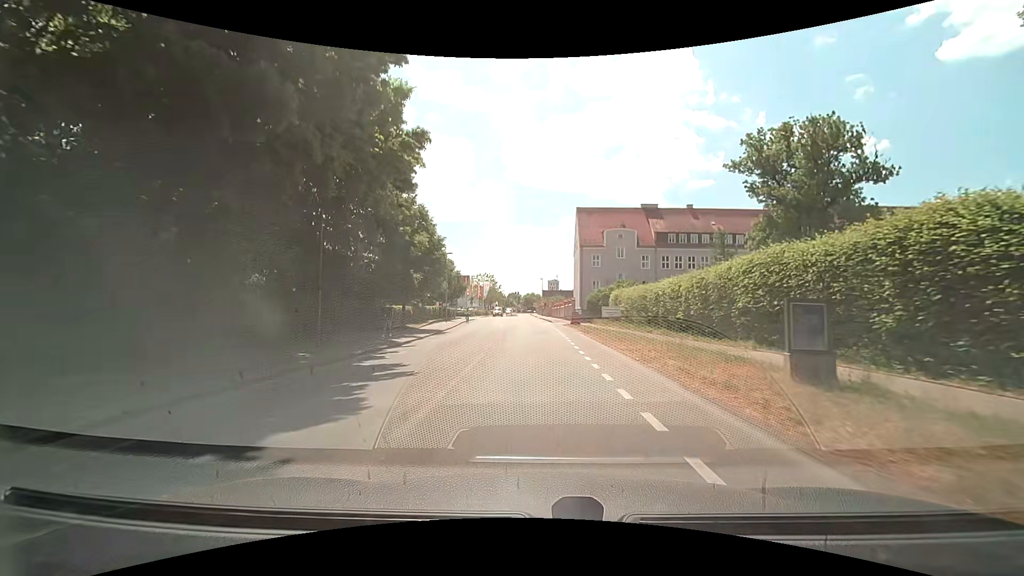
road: secondary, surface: asphalt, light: Day
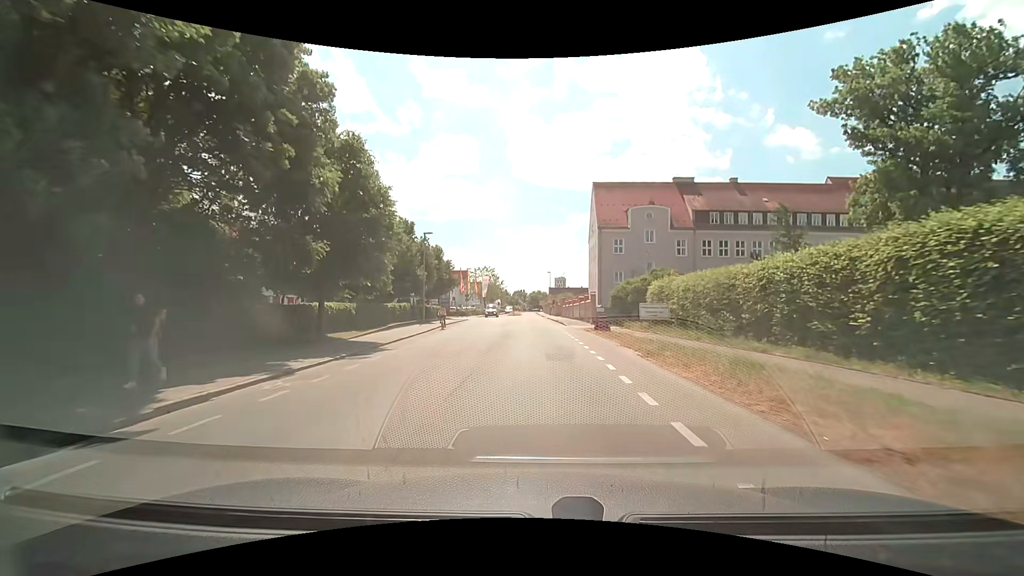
(-0.1, +14.7) m; -1°
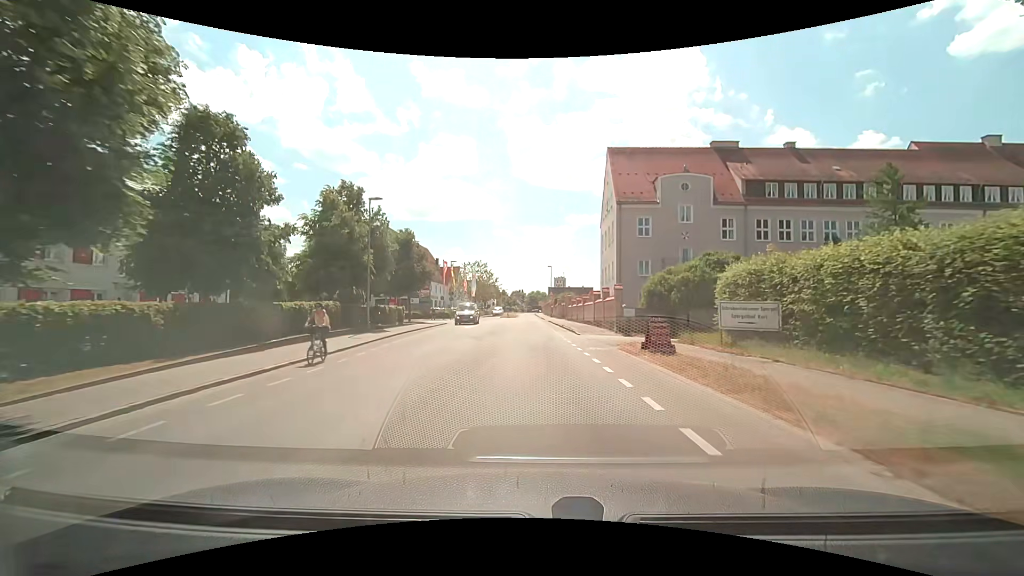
(0.0, +14.2) m; 0°
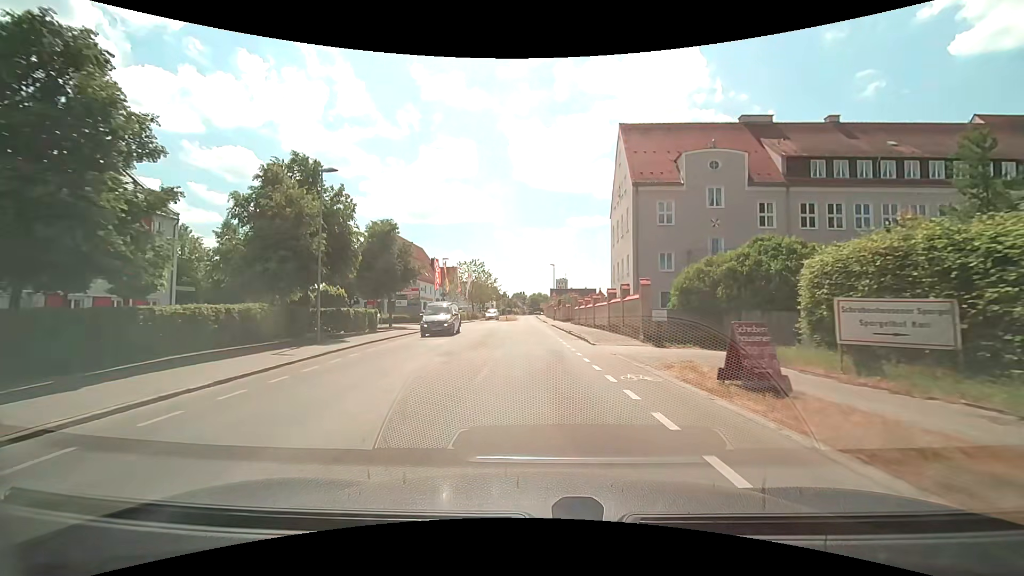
(0.0, +6.9) m; 0°
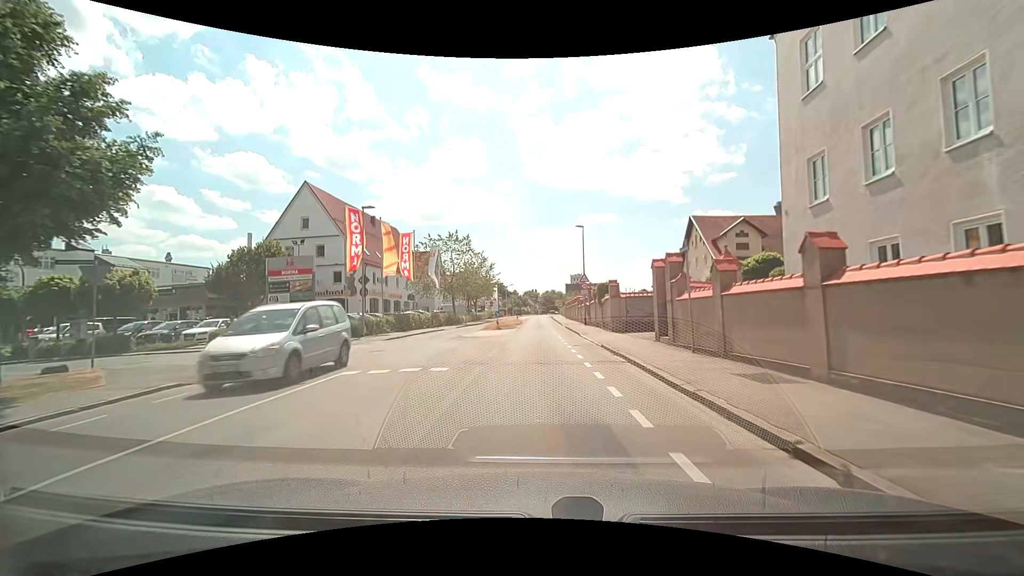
(-0.3, +31.8) m; -1°
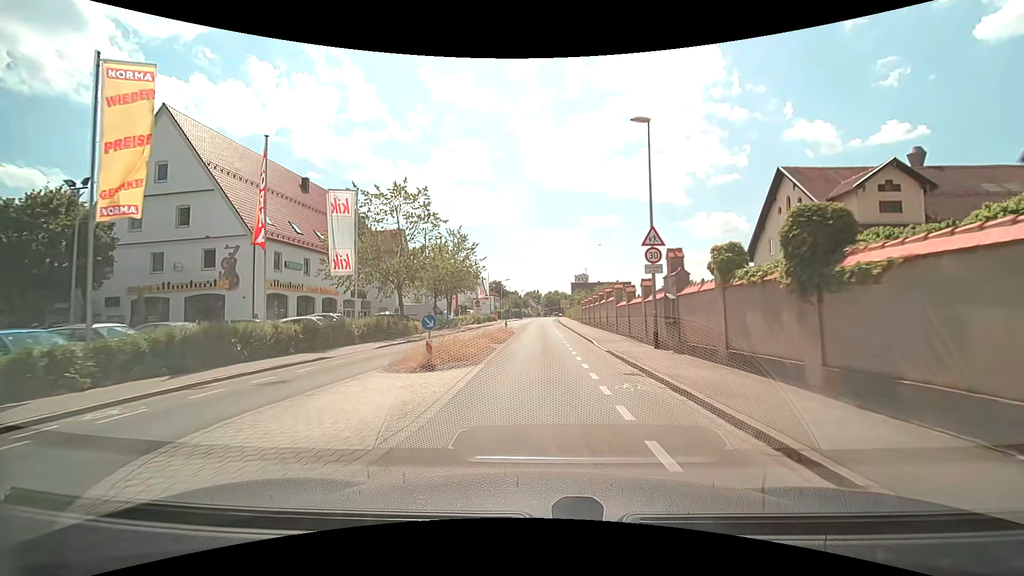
(-0.2, +23.5) m; -1°
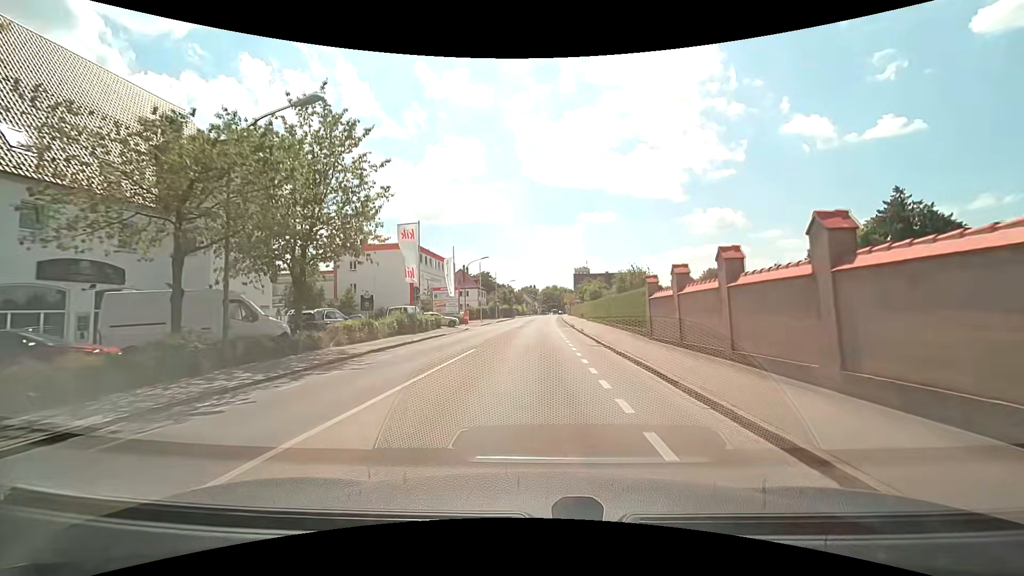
(+0.3, +32.0) m; +1°
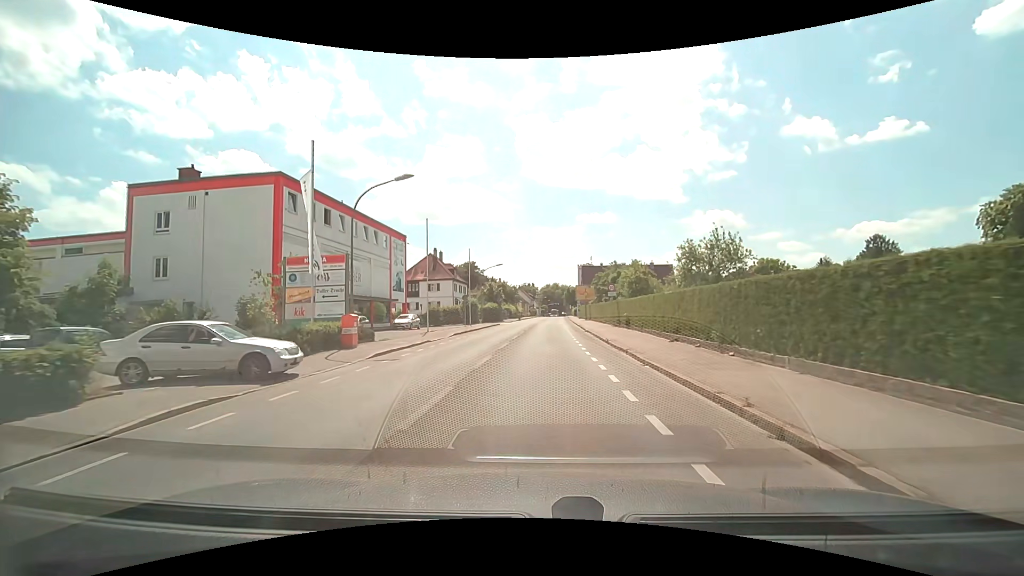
(-0.3, +33.0) m; 0°
(0, +10) (0, +20) (0, +30) (+1, +40) (+1, +50) (+1, +60) (+2, +70) (+2, +80) (+3, +90) (+3, +100) m
